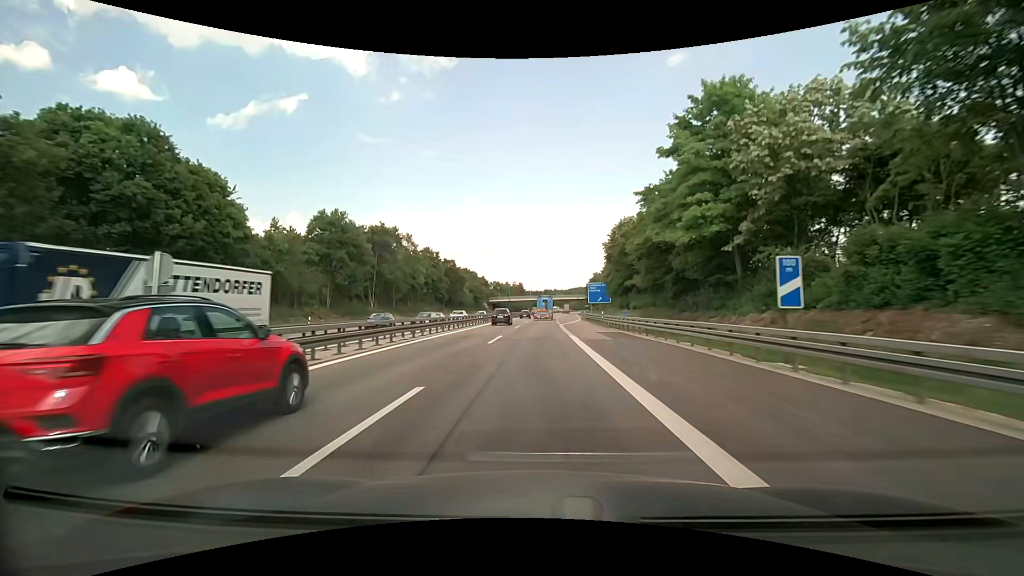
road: motorway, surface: asphalt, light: Day
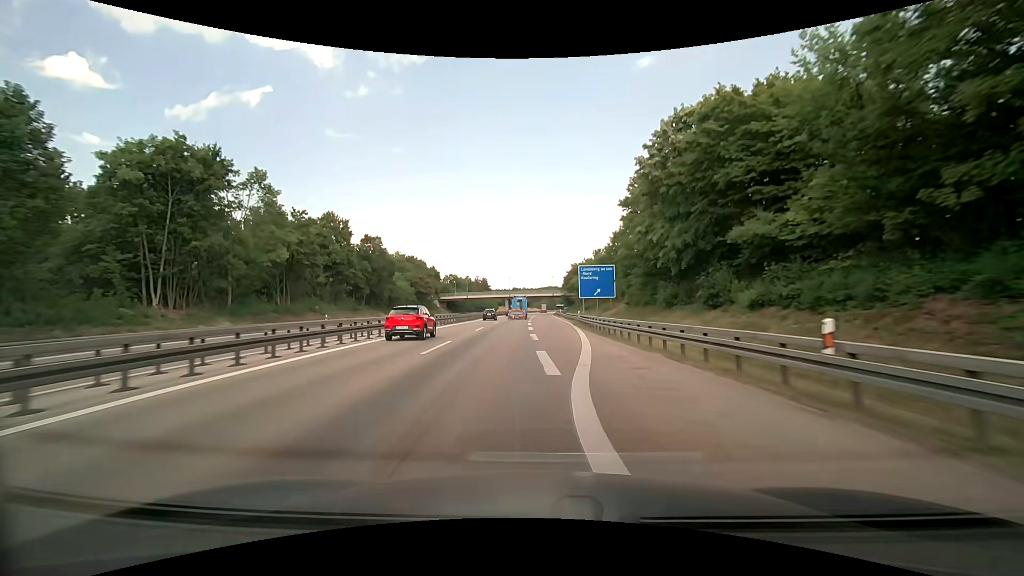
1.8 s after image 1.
(+1.0, +41.3) m; +4°
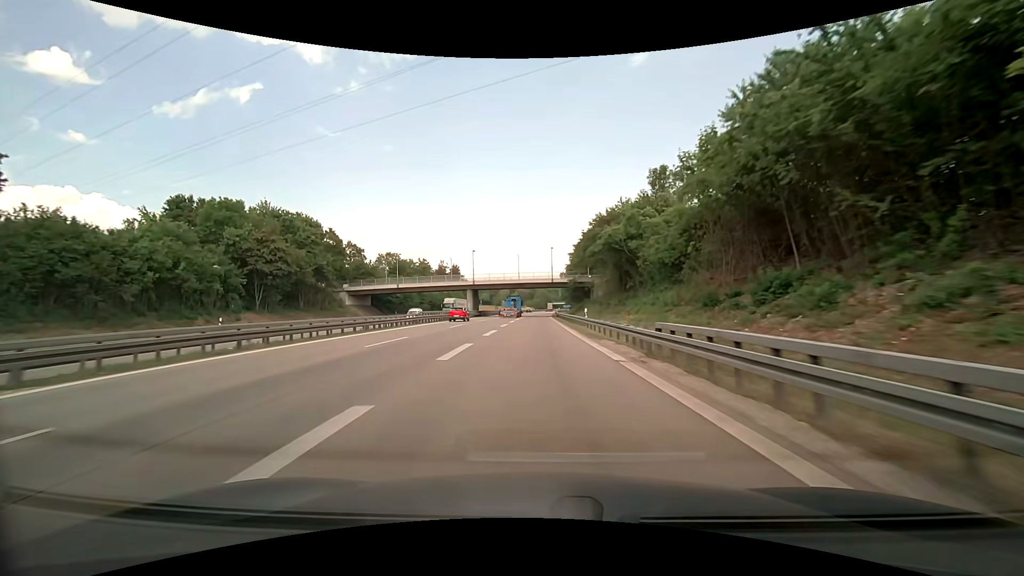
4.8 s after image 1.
(+1.1, +69.7) m; +1°
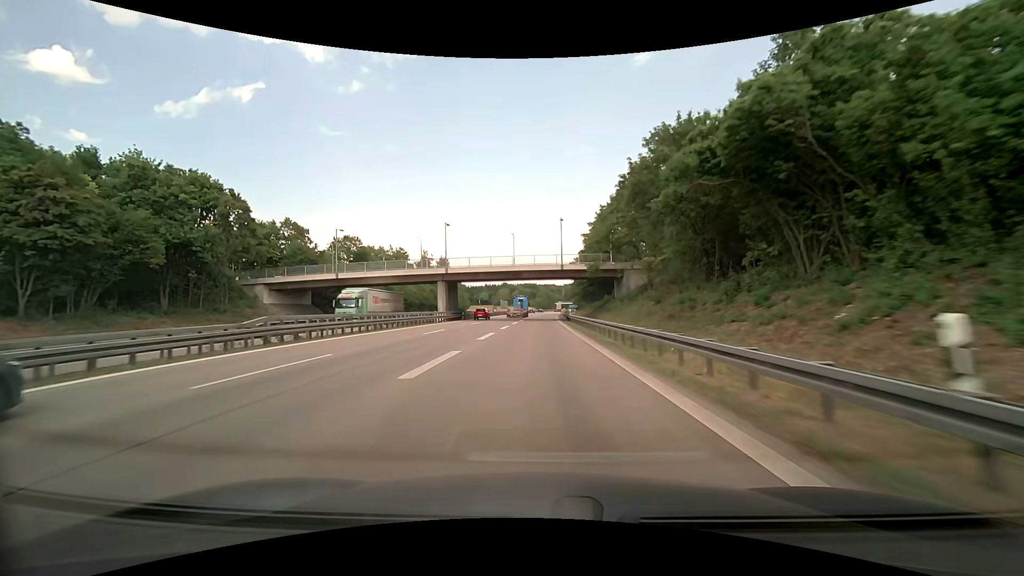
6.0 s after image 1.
(-0.1, +27.3) m; 0°
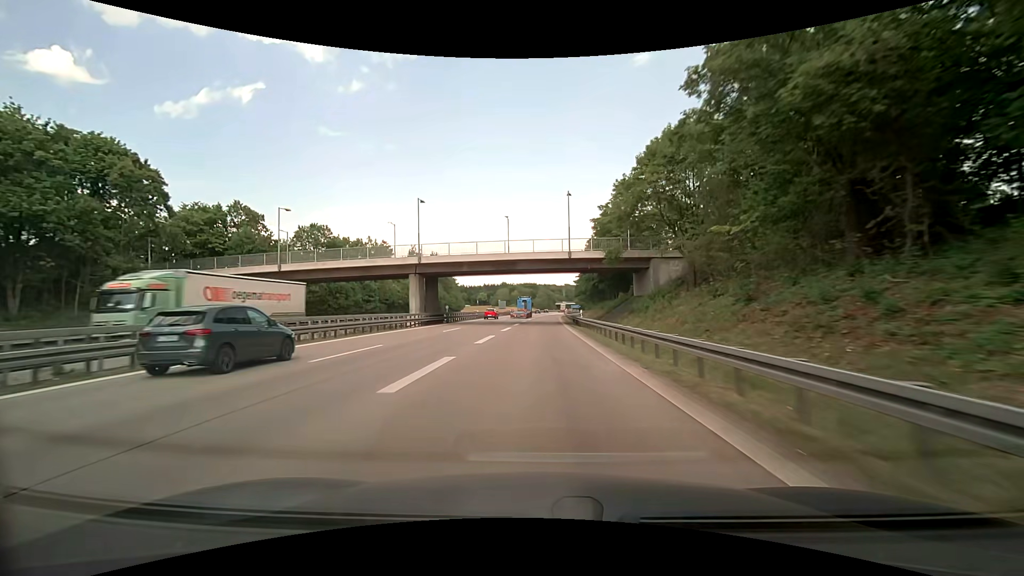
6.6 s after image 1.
(0.0, +13.4) m; 0°
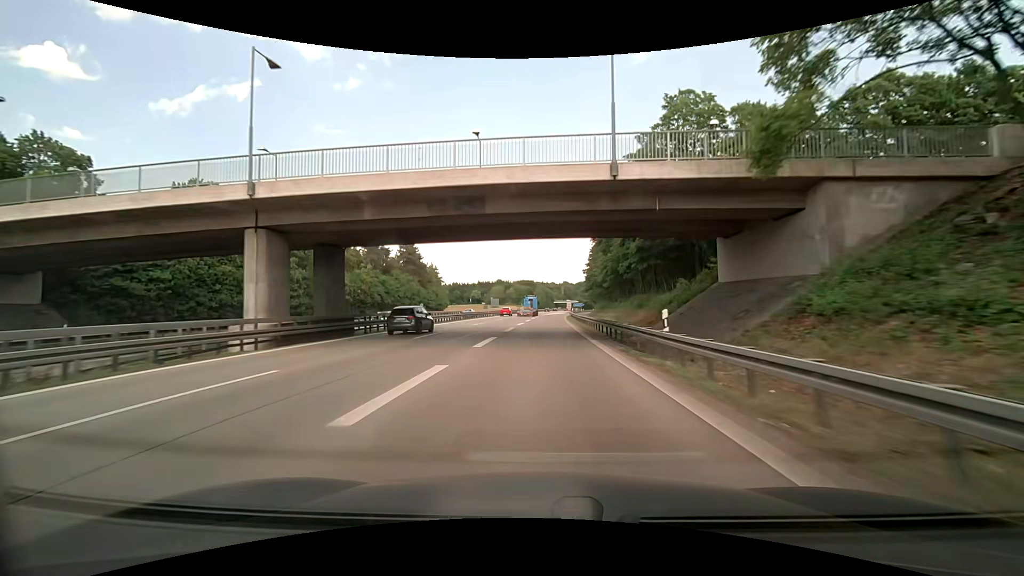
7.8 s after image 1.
(0.0, +26.2) m; 0°
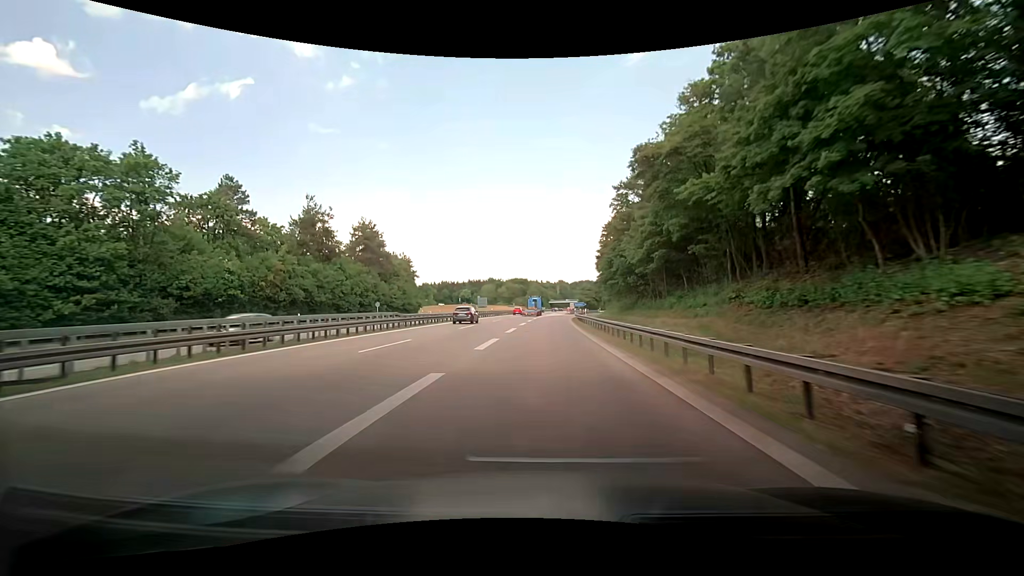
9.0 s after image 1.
(+0.3, +25.4) m; +1°
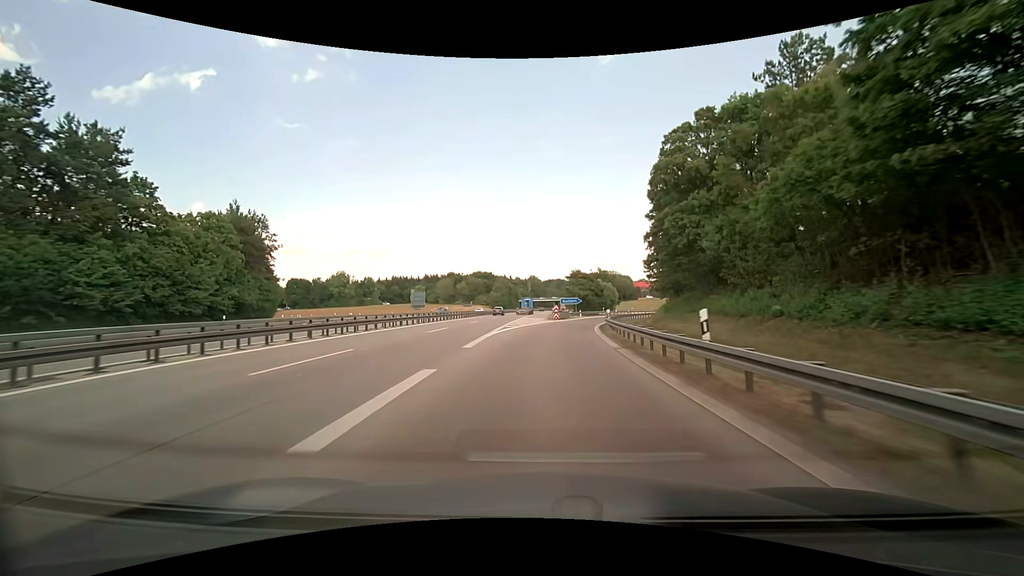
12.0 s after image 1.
(+0.7, +59.0) m; +2°
(0, +10) (+1, +20) (+2, +30) (+3, +40) (+5, +50) (+7, +59) (+10, +69) (+14, +78) (+18, +88) (+22, +97) m
